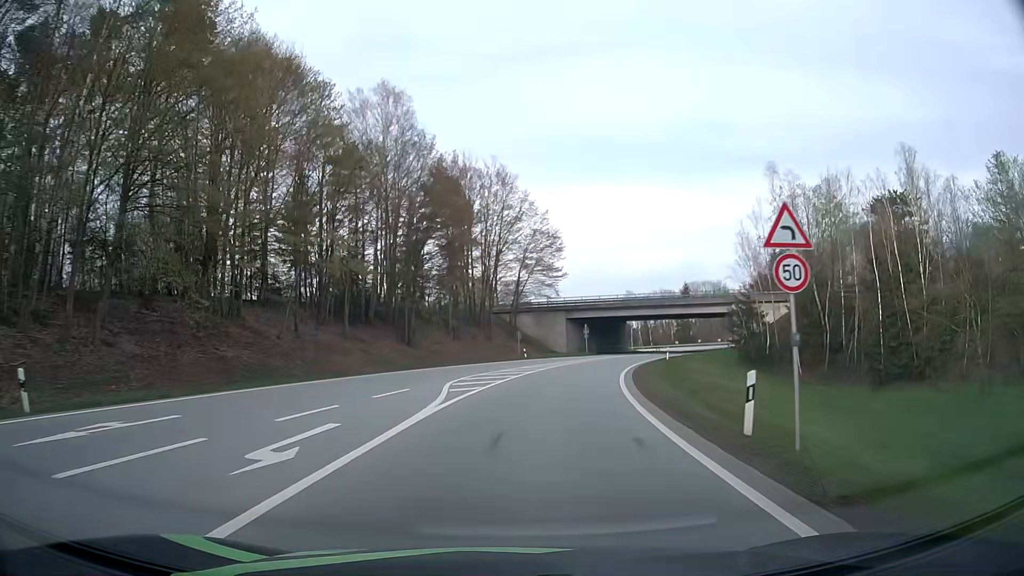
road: motorway_link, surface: asphalt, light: Day
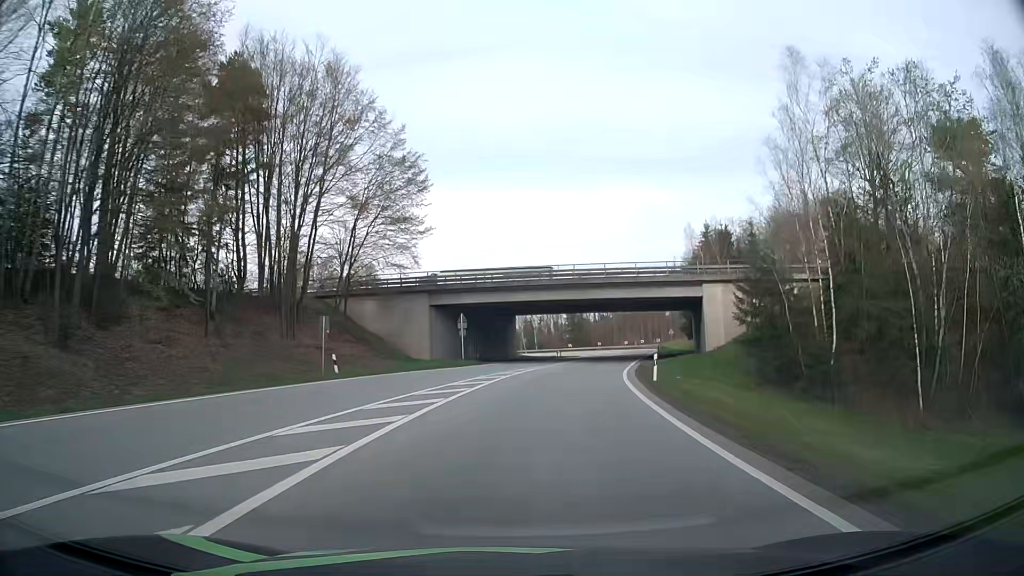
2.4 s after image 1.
(+3.1, +34.0) m; +11°
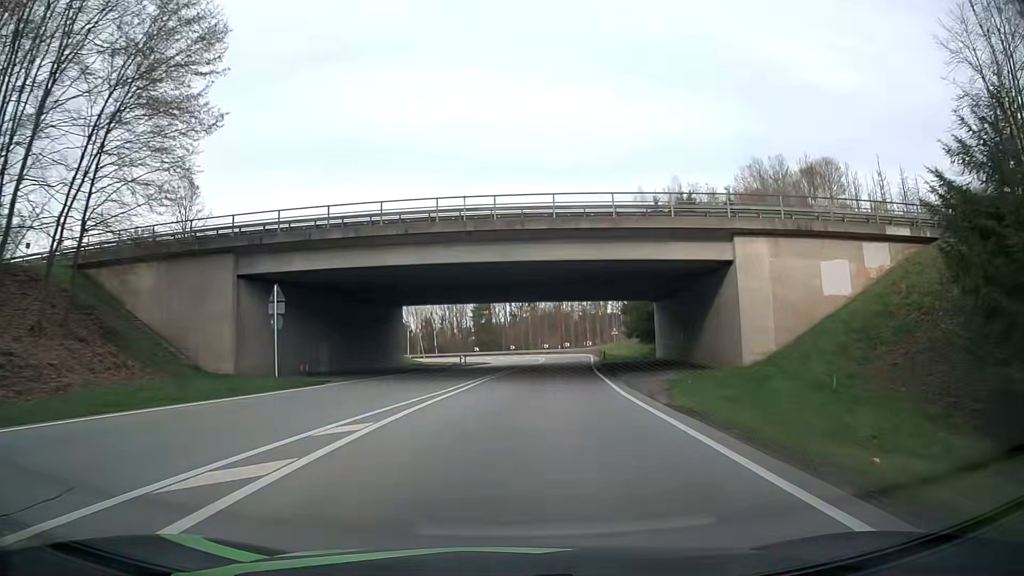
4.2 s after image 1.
(+1.9, +25.8) m; +8°
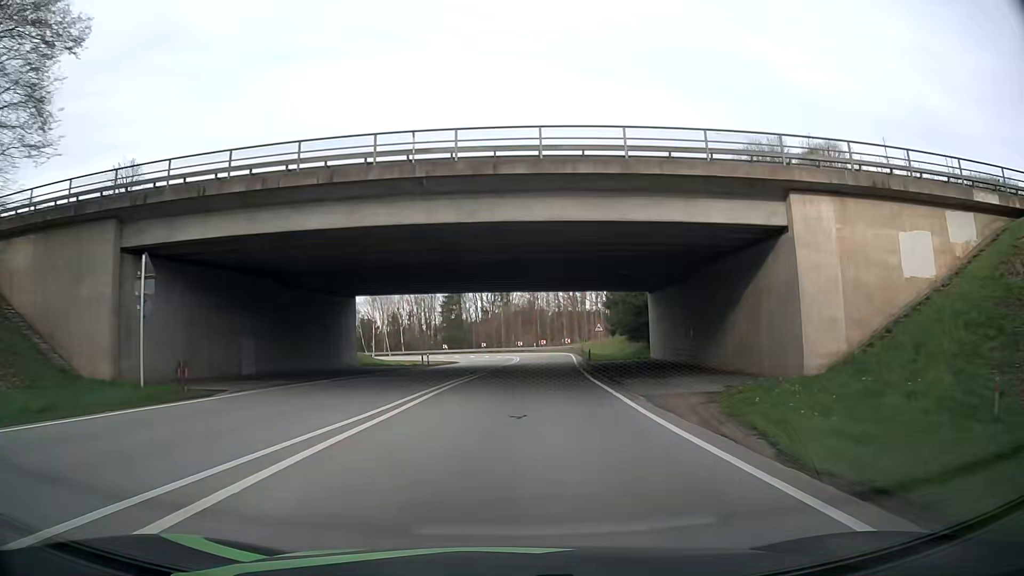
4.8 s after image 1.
(+0.2, +8.8) m; +3°
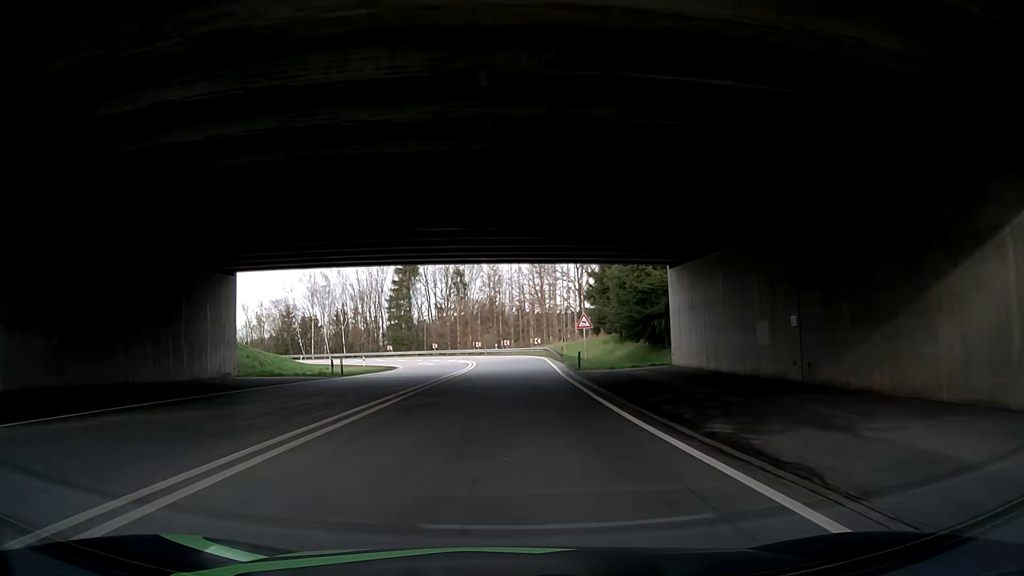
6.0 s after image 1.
(+0.6, +17.7) m; +3°
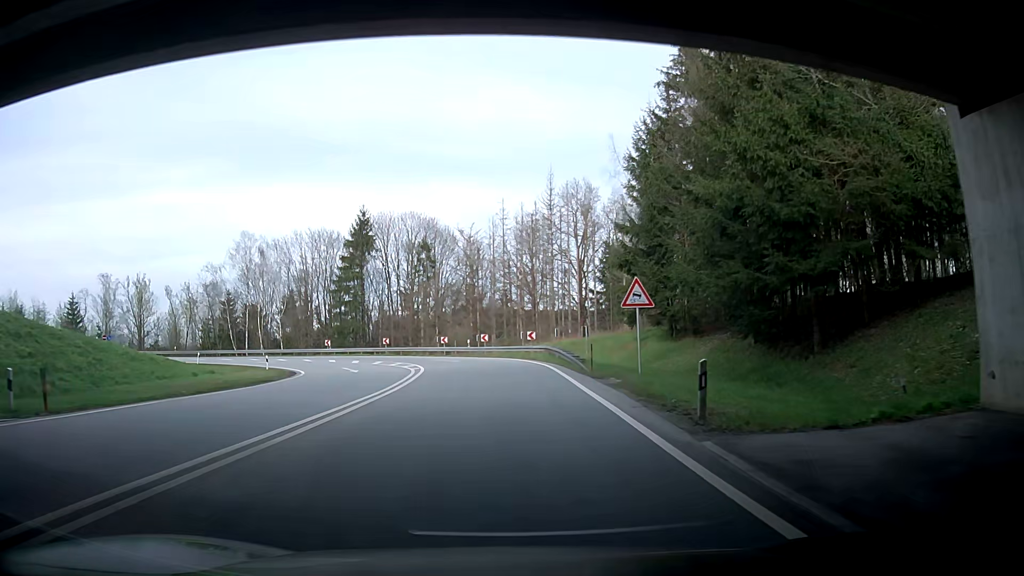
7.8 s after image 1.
(0.0, +25.1) m; +1°
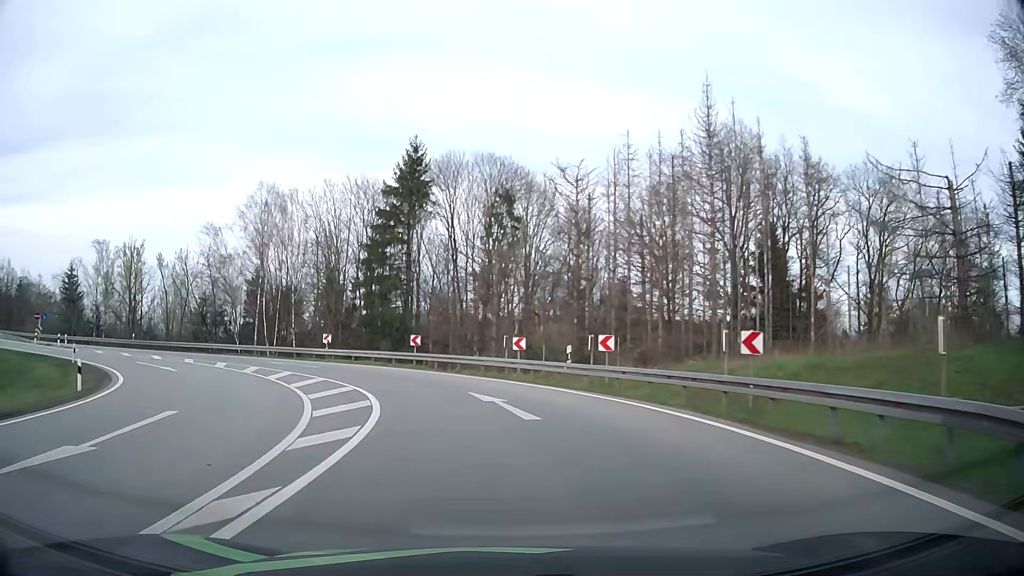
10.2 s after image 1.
(-0.4, +30.1) m; -7°
